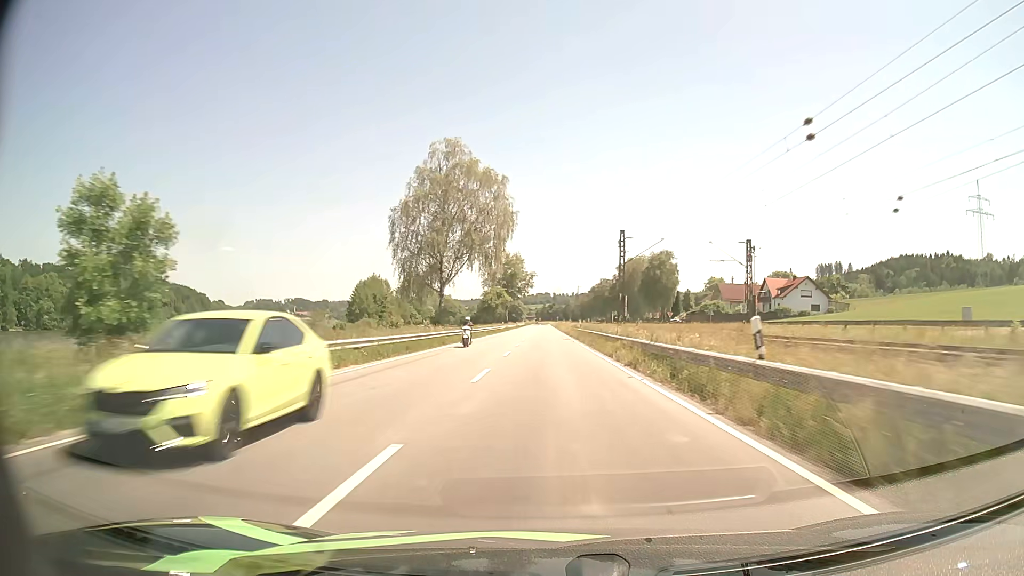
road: primary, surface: asphalt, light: Day
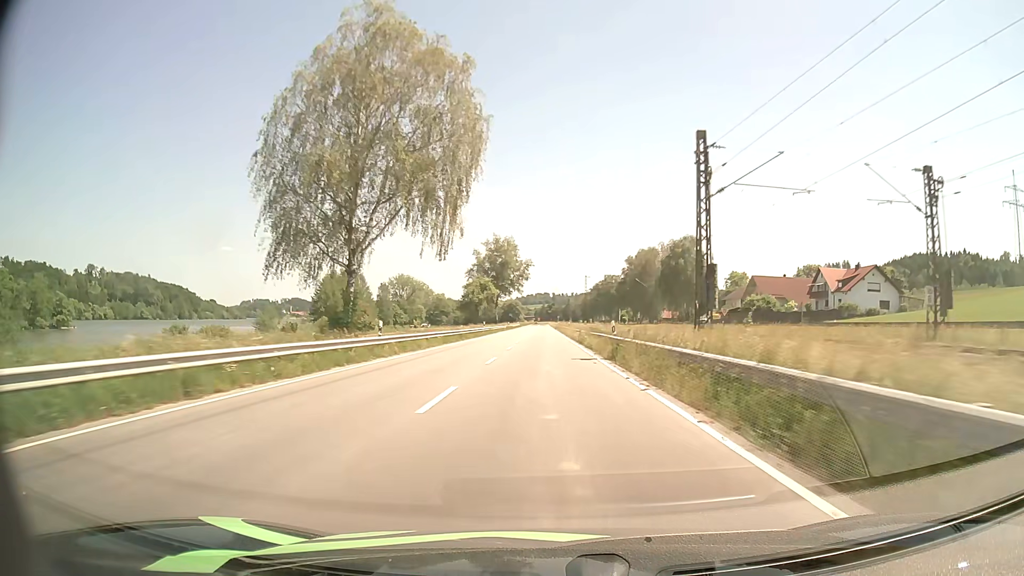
(0.0, +29.5) m; 0°
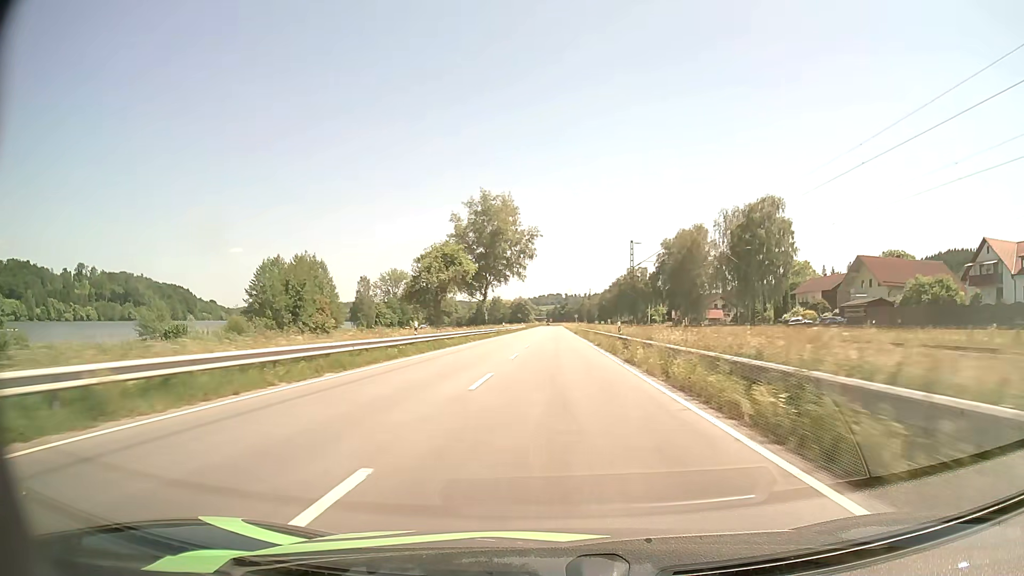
(-0.4, +44.2) m; -1°
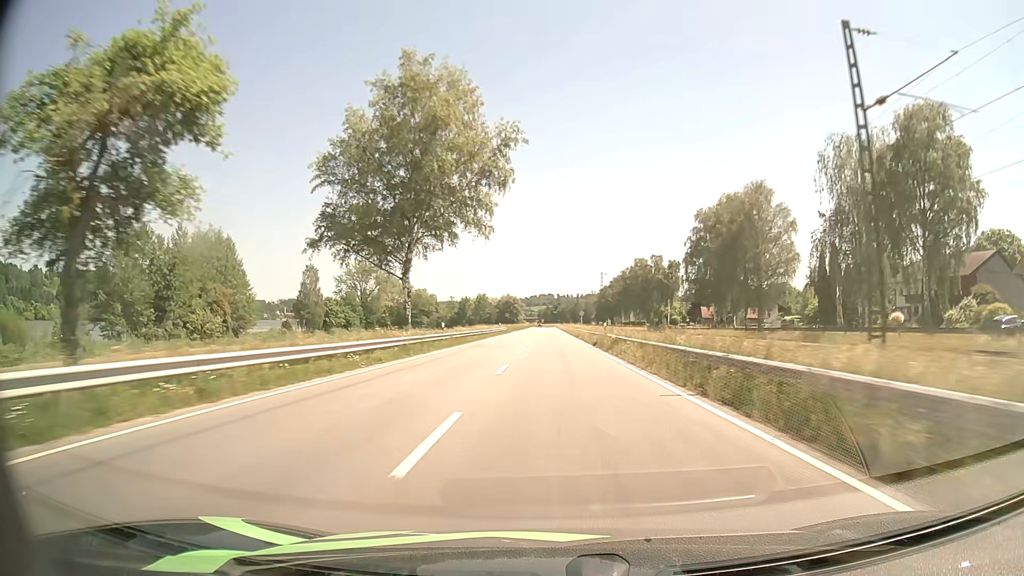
(+0.1, +44.3) m; +1°
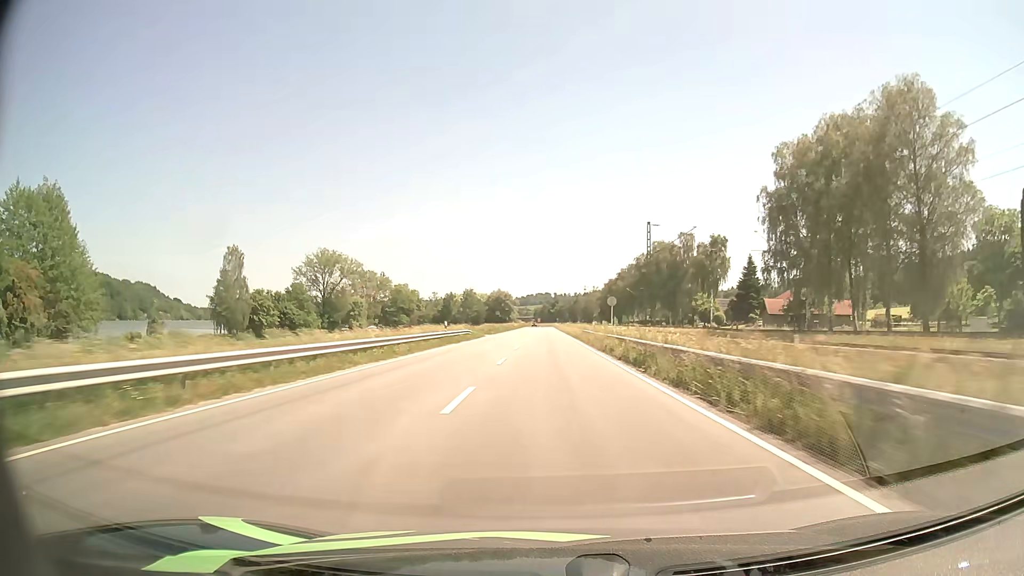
(+0.1, +44.3) m; 0°
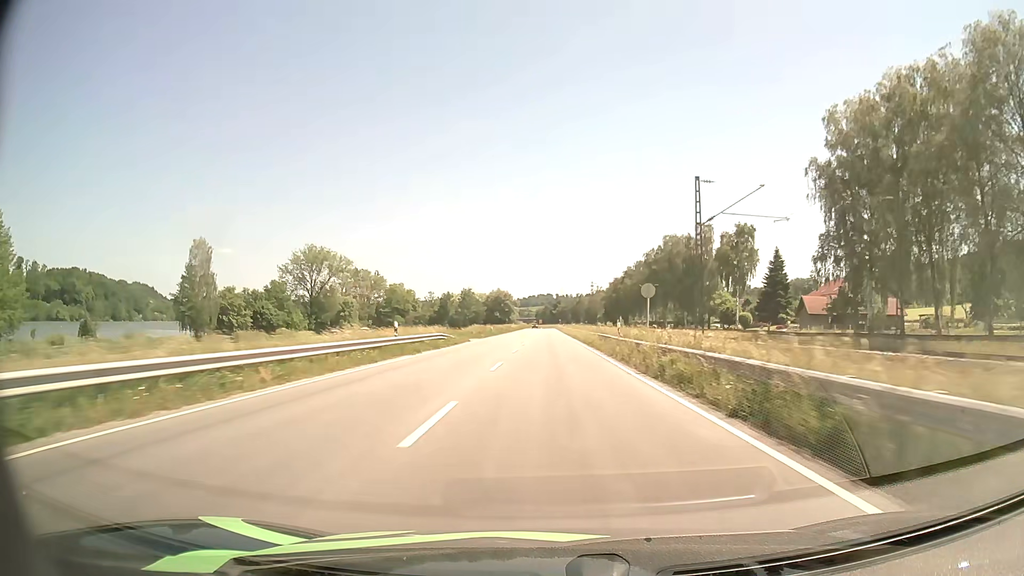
(0.0, +14.8) m; 0°
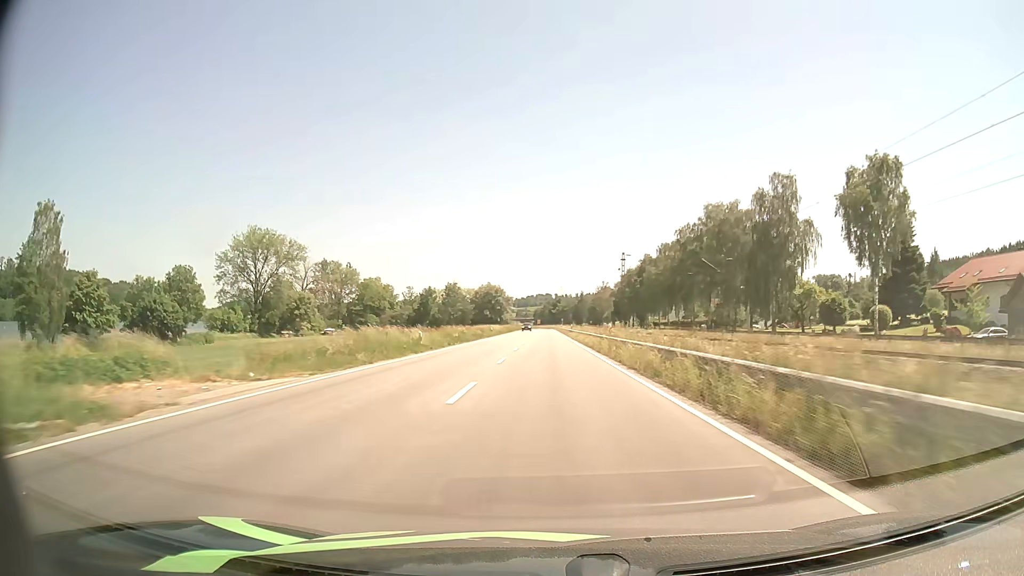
(0.0, +44.3) m; 0°
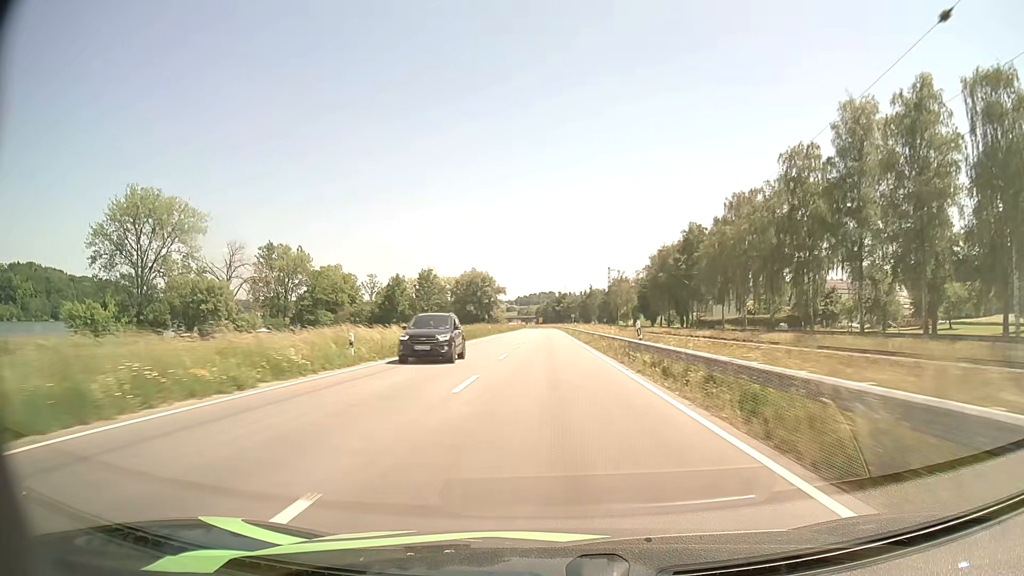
(-0.1, +58.8) m; 0°
(0, +10) (0, +20) (0, +30) (0, +40) (0, +50) (0, +60) (0, +70) (0, +80) (0, +90) (0, +100) m
